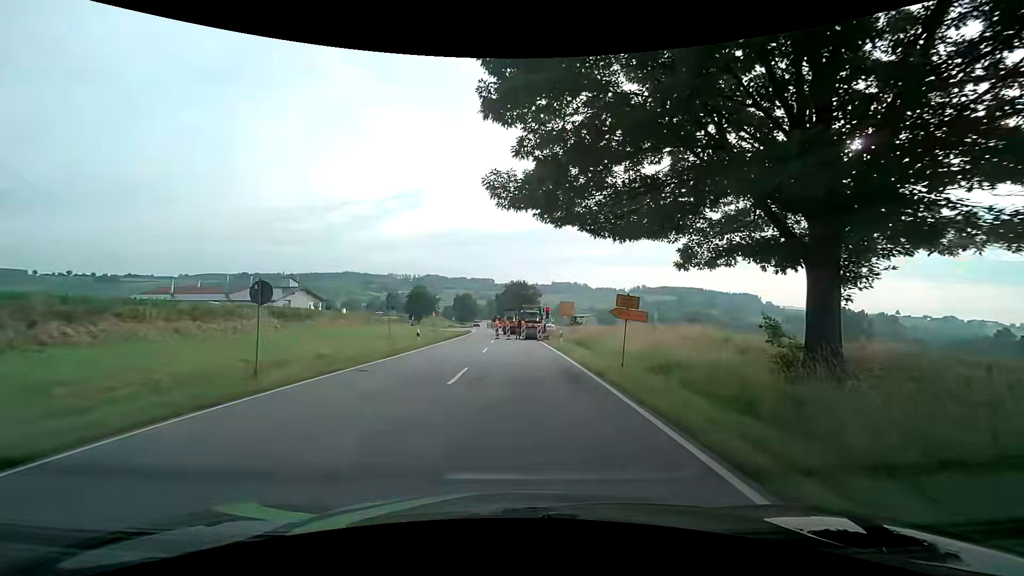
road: secondary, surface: asphalt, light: Day
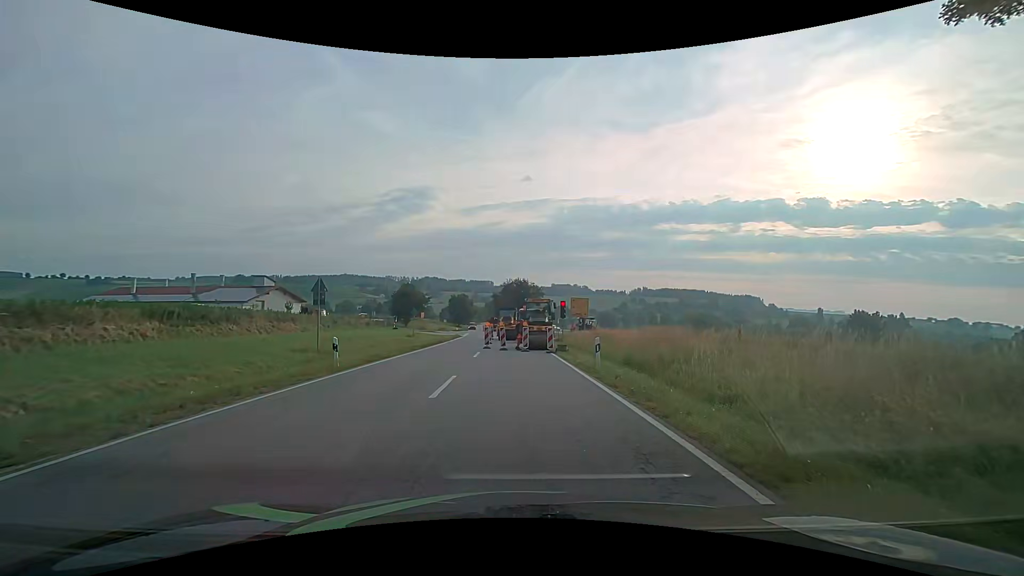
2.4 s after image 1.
(-0.2, +13.4) m; -1°
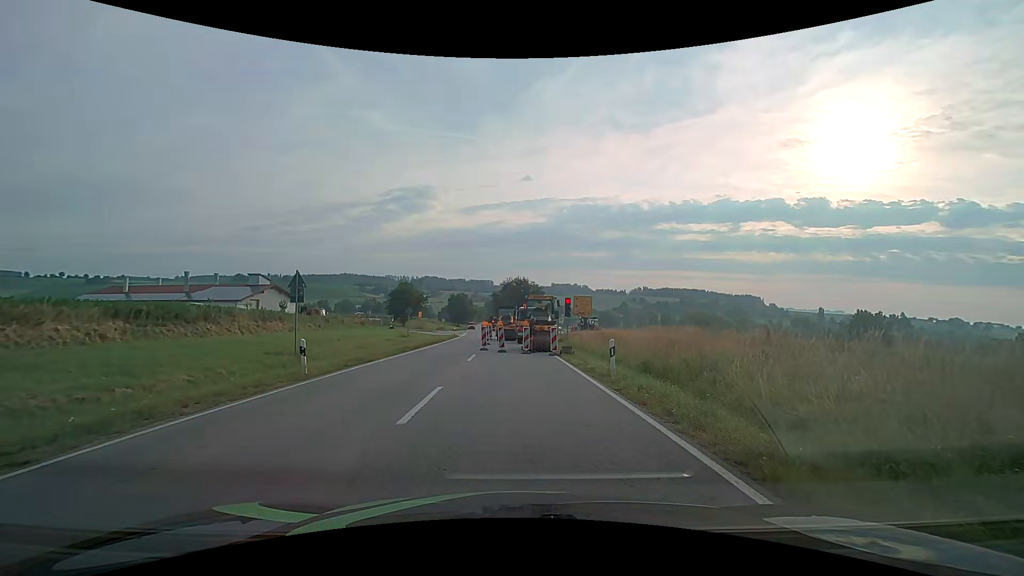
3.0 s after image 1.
(0.0, +2.4) m; -1°
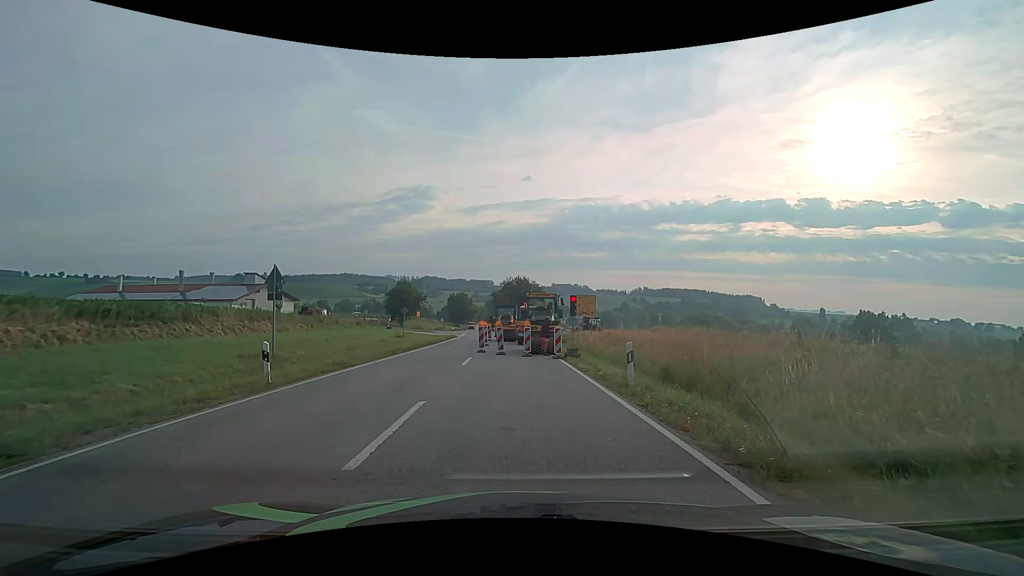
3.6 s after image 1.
(0.0, +2.0) m; +1°
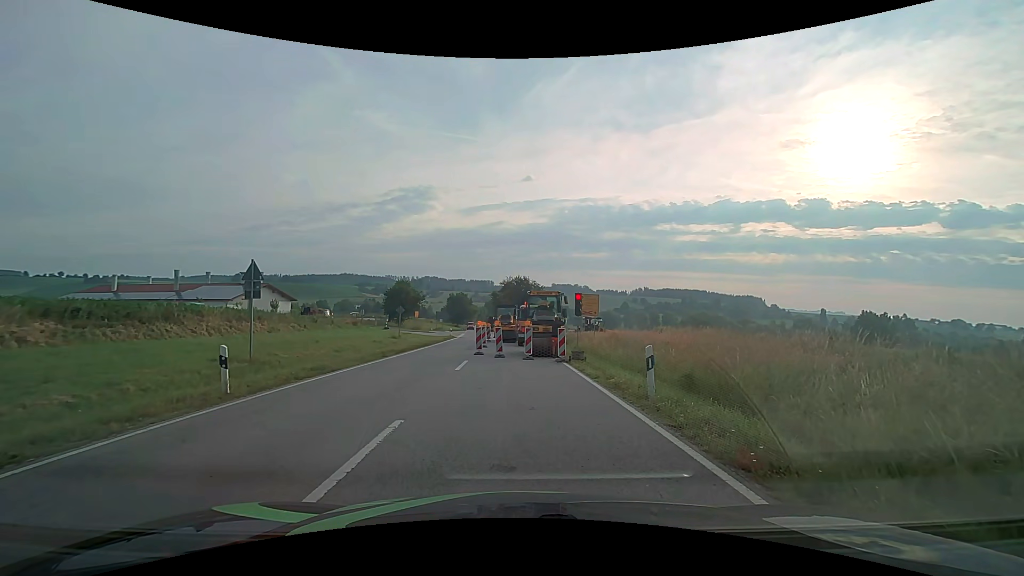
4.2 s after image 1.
(0.0, +1.7) m; 0°
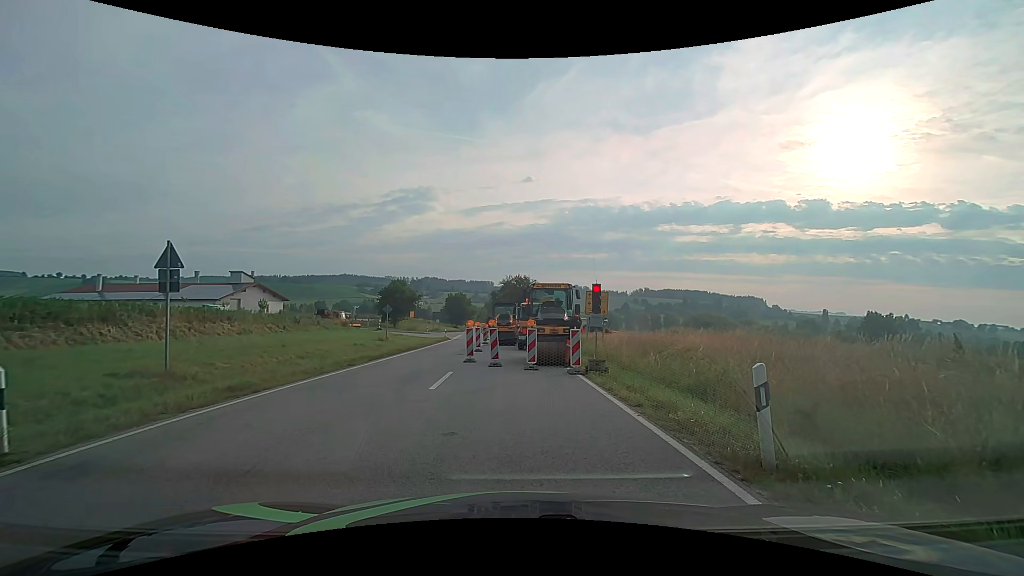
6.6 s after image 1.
(0.0, +4.3) m; +1°
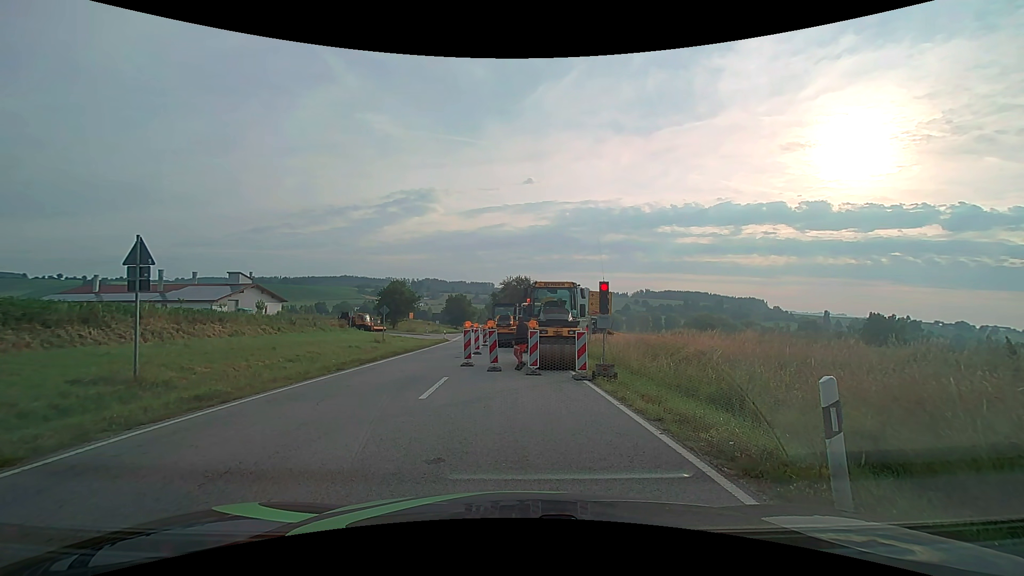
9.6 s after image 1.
(0.0, +1.2) m; 0°
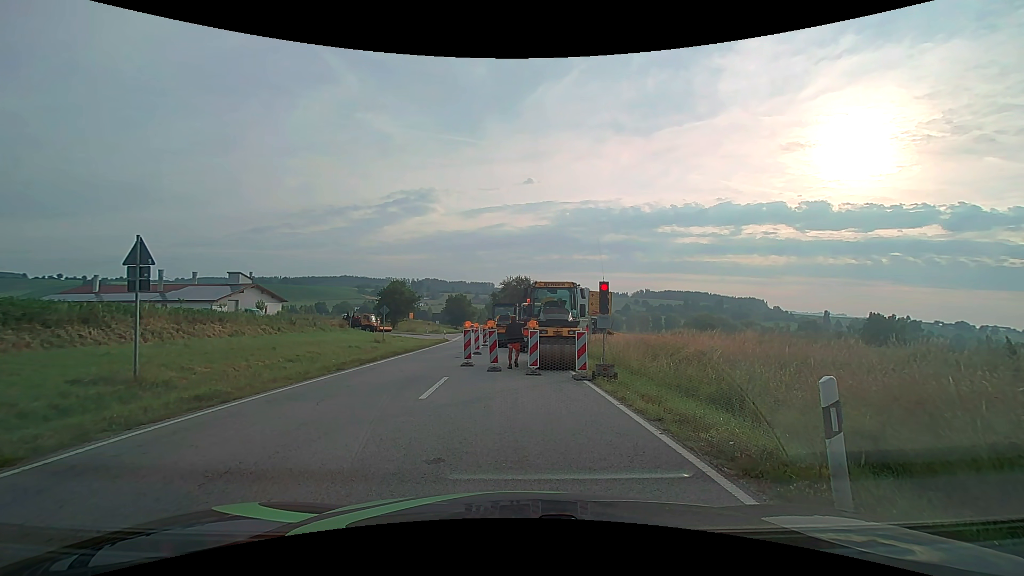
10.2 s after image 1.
(0.0, 0.0) m; 0°
(-2, +10) (-4, +19) (-5, +29) (-6, +39) (-6, +49) (-7, +59) (-8, +69) (-9, +79) (-10, +89) (-12, +99) m
